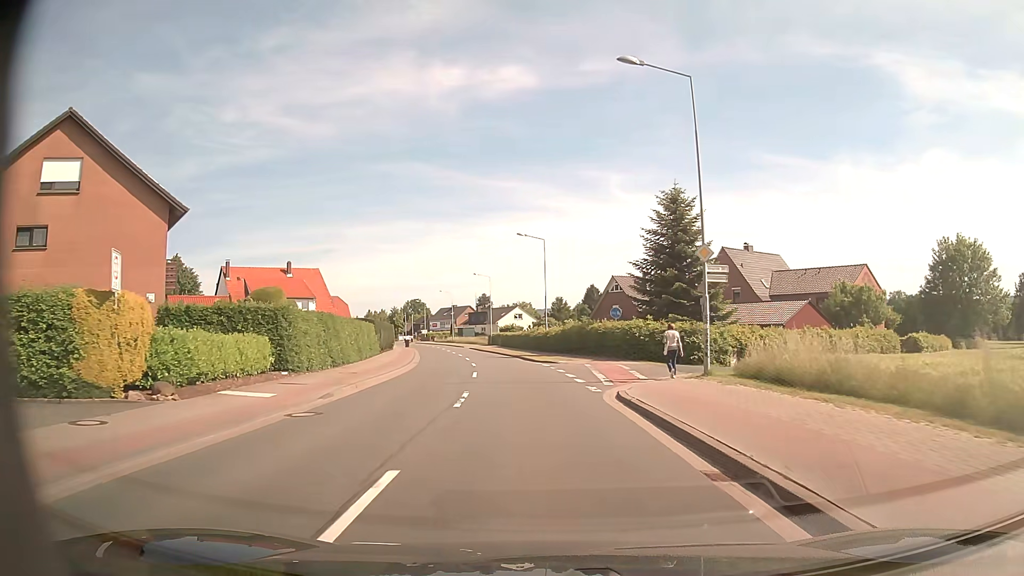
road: secondary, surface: asphalt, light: Day
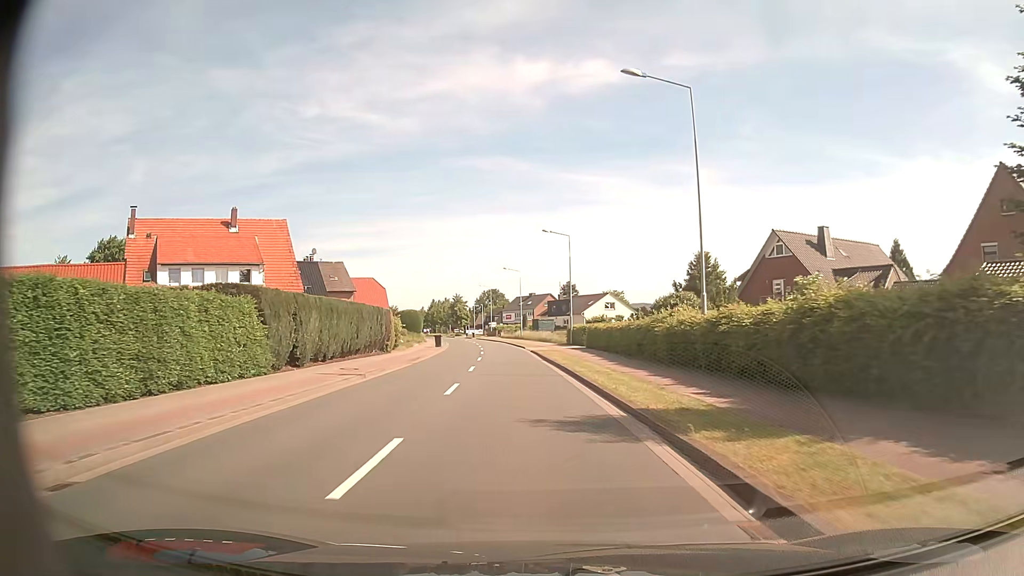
(-1.9, +34.6) m; -7°
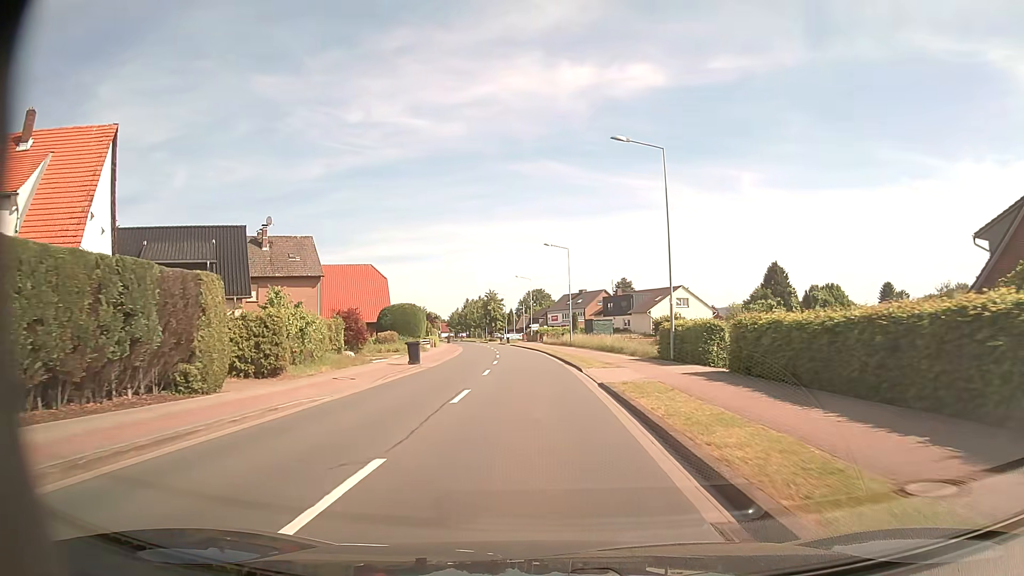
(-1.2, +28.5) m; -4°
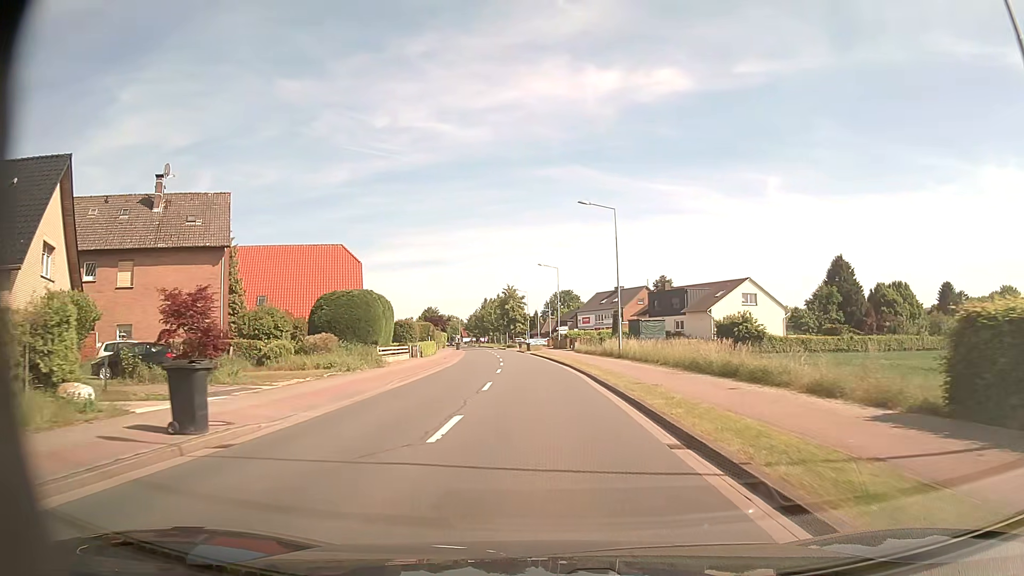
(-0.5, +22.4) m; -2°
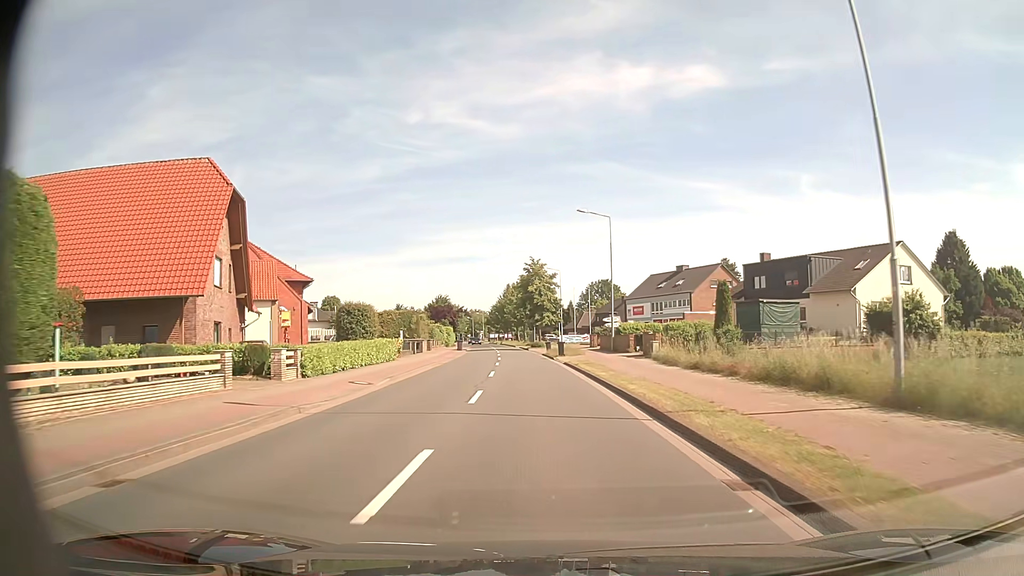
(-0.7, +31.3) m; -2°
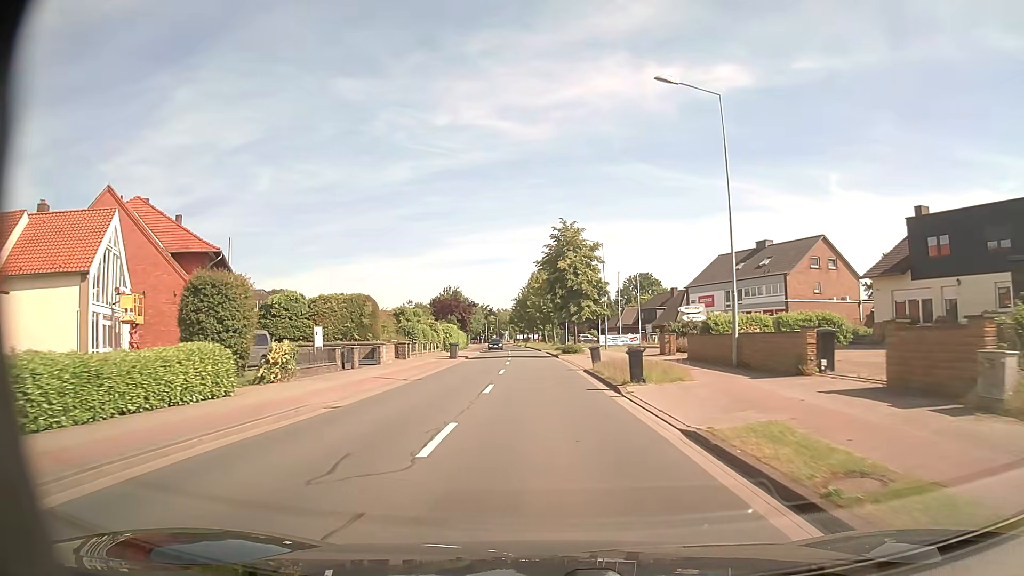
(-0.7, +24.4) m; -3°
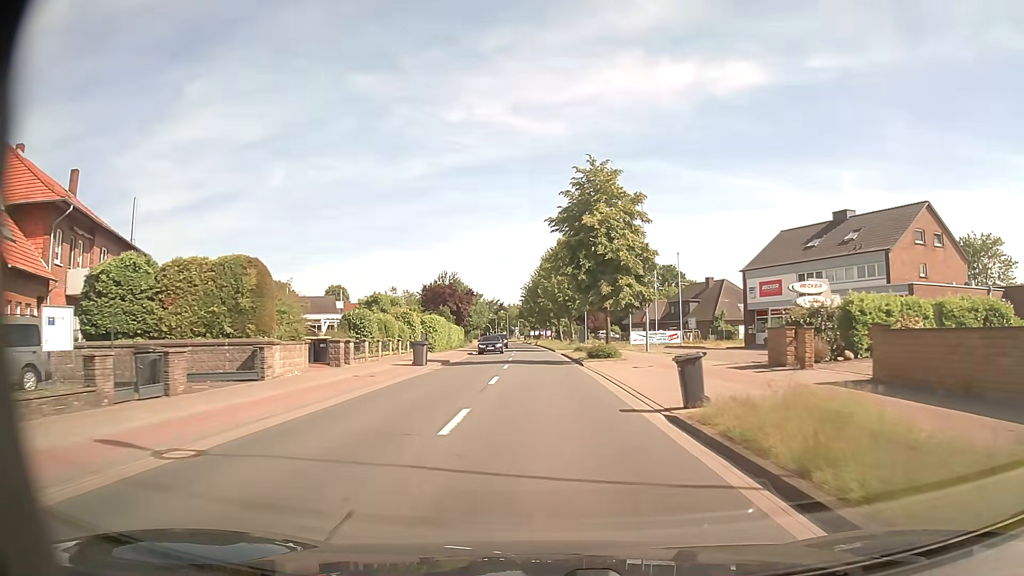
(-0.1, +16.7) m; -1°
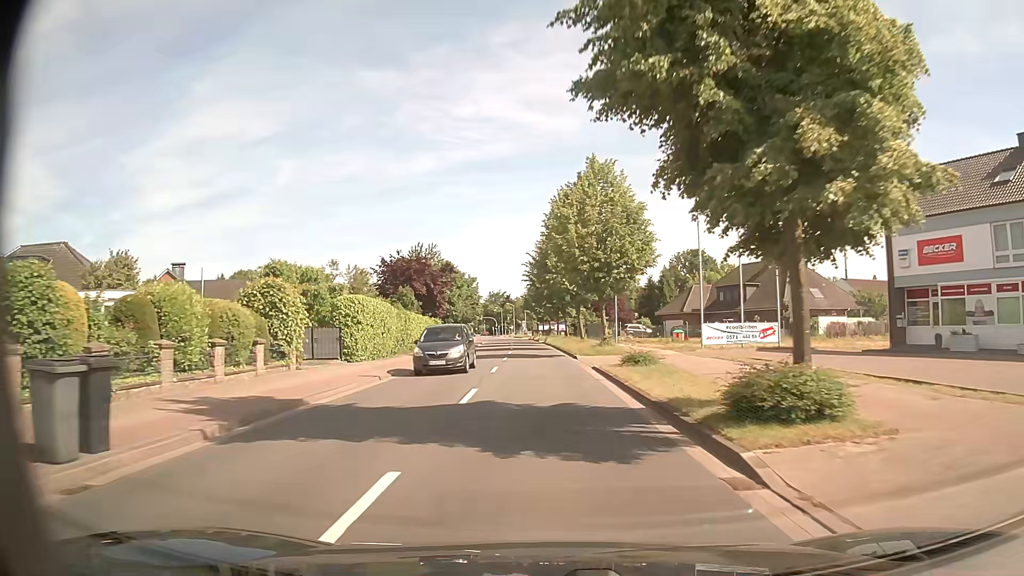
(-0.2, +23.5) m; -1°
(0, +10) (0, +20) (0, +30) (-1, +40) (-1, +50) (-1, +60) (-2, +70) (-3, +80) (-3, +90) (-4, +100) m
